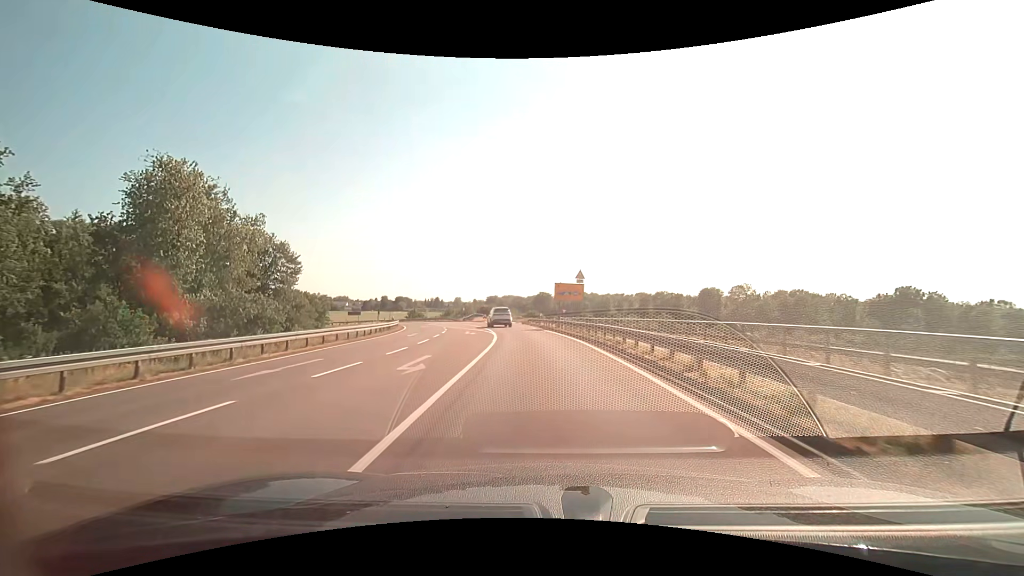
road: secondary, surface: asphalt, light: Day
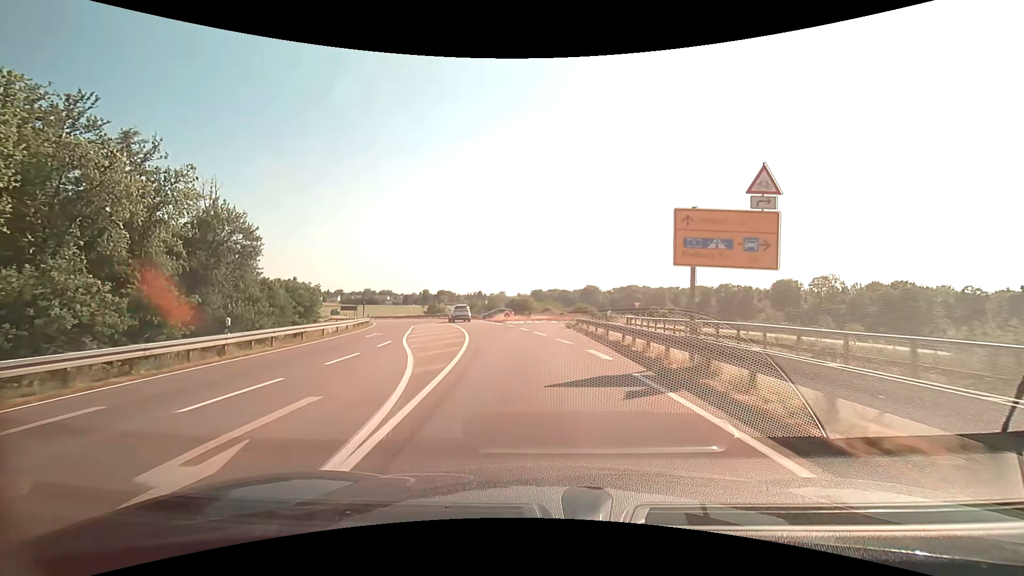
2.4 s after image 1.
(-0.9, +28.4) m; -5°
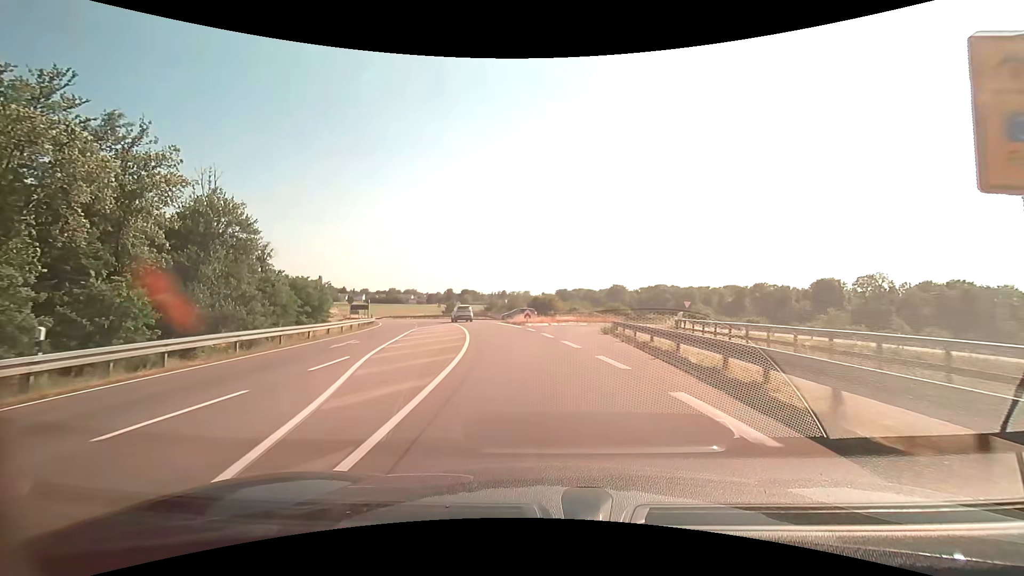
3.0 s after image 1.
(-0.2, +7.7) m; -3°
(0, +10) (-1, +20) (-3, +30) (-5, +40) (-7, +49) (-10, +59) (-13, +68) (-17, +78) (-21, +87) (-25, +96) m
